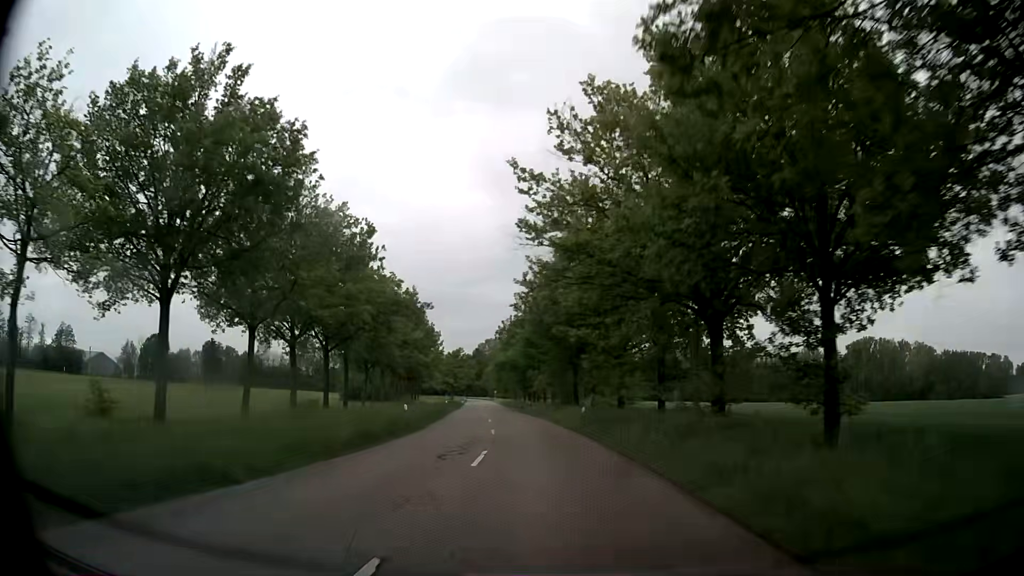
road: secondary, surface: asphalt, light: Day
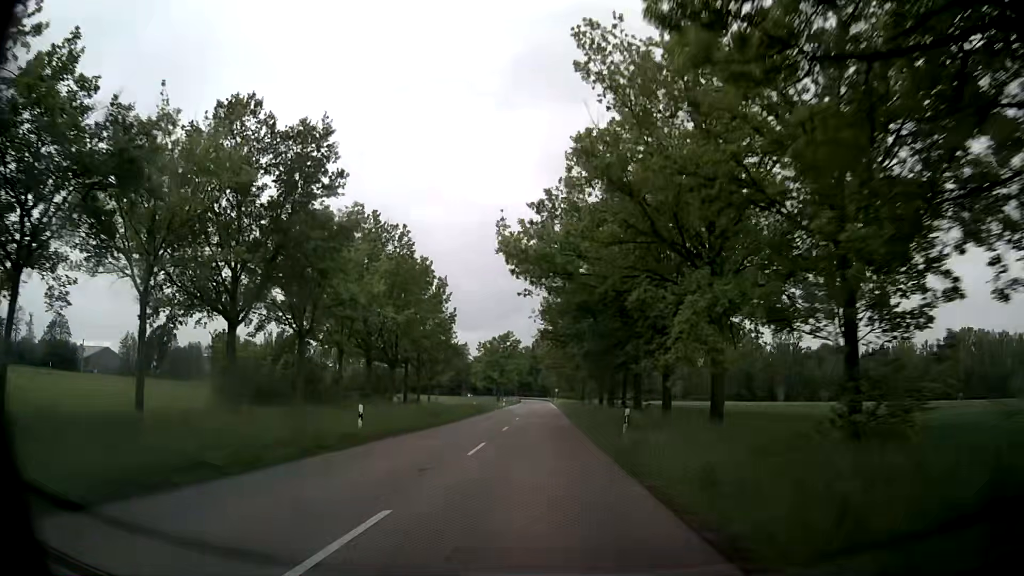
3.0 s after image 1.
(-2.6, +45.8) m; -6°
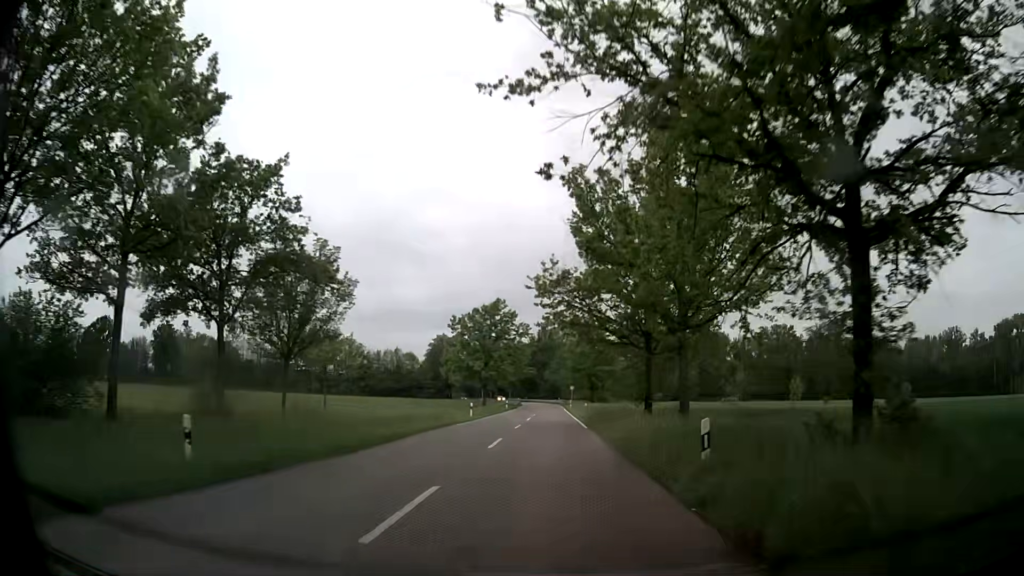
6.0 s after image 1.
(-0.4, +45.9) m; -1°
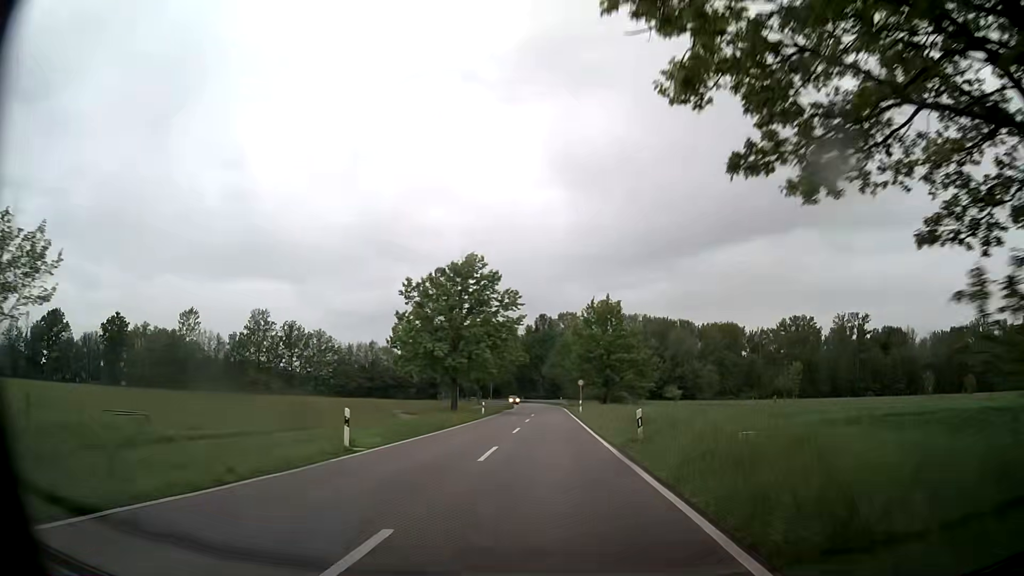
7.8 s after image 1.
(+0.1, +27.5) m; 0°
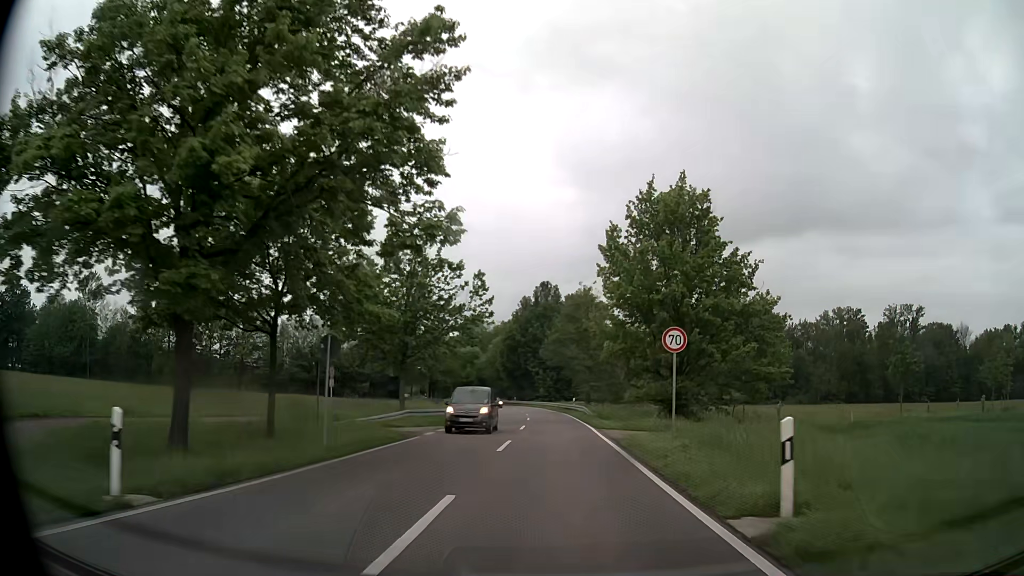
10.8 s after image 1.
(-0.1, +45.8) m; 0°
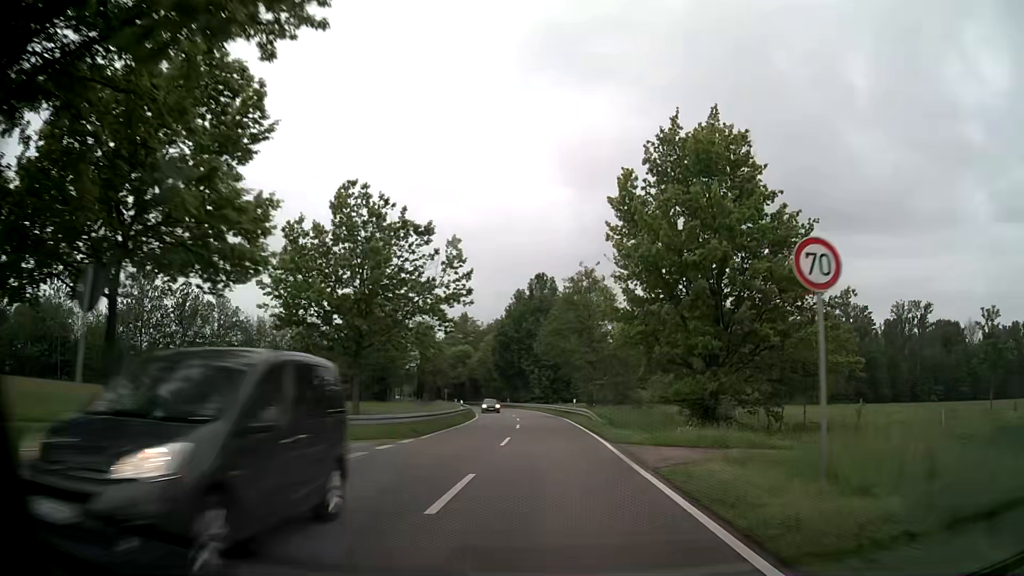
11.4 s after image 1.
(0.0, +9.2) m; 0°
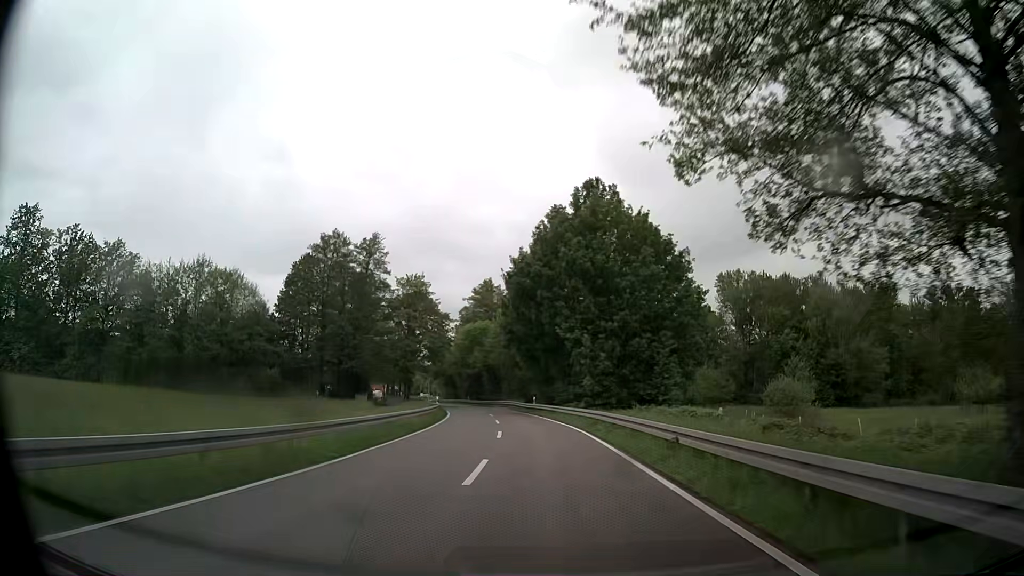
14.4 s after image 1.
(-1.0, +45.7) m; -4°
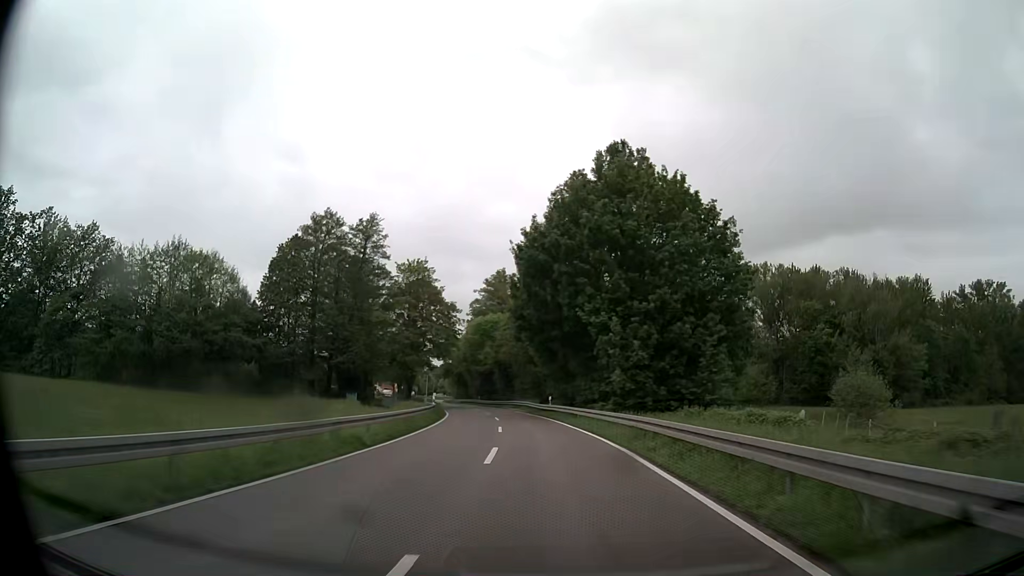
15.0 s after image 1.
(-0.1, +9.1) m; -1°
(0, +10) (-1, +20) (-1, +30) (-2, +40) (-3, +50) (-5, +60) (-7, +70) (-9, +79) (-11, +89) (-13, +99) m
